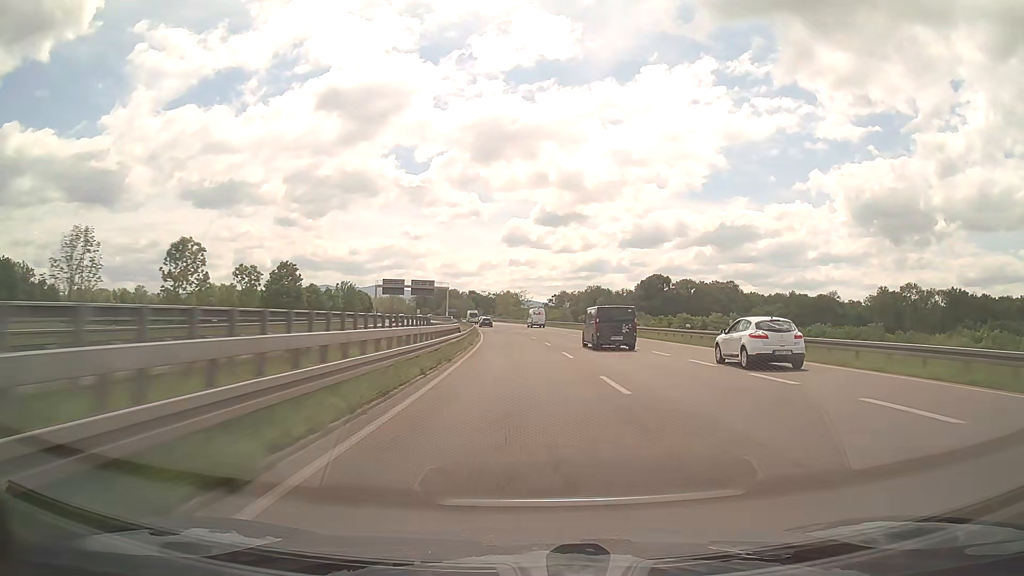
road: trunk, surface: asphalt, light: Day
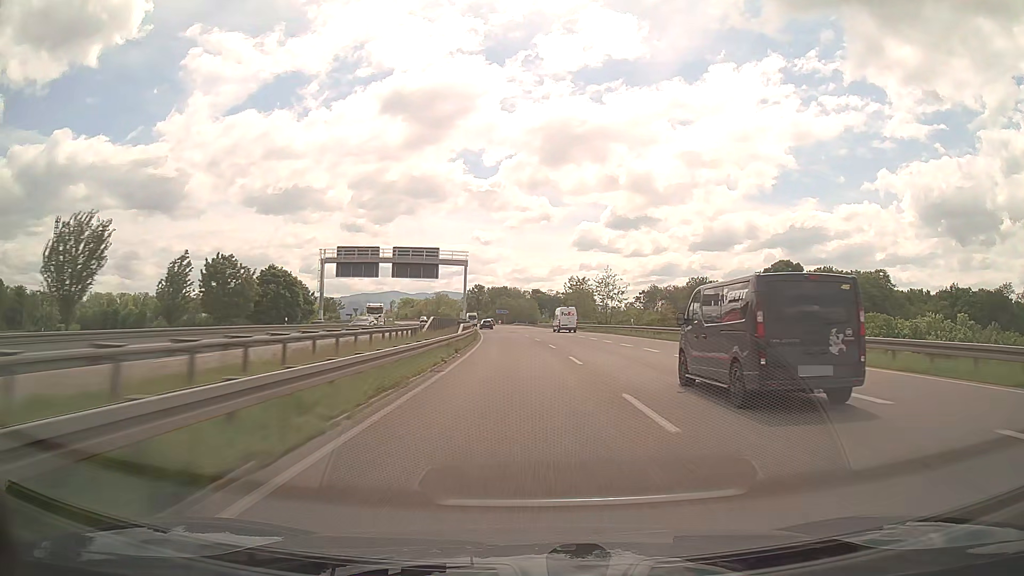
(-3.8, +75.7) m; -6°
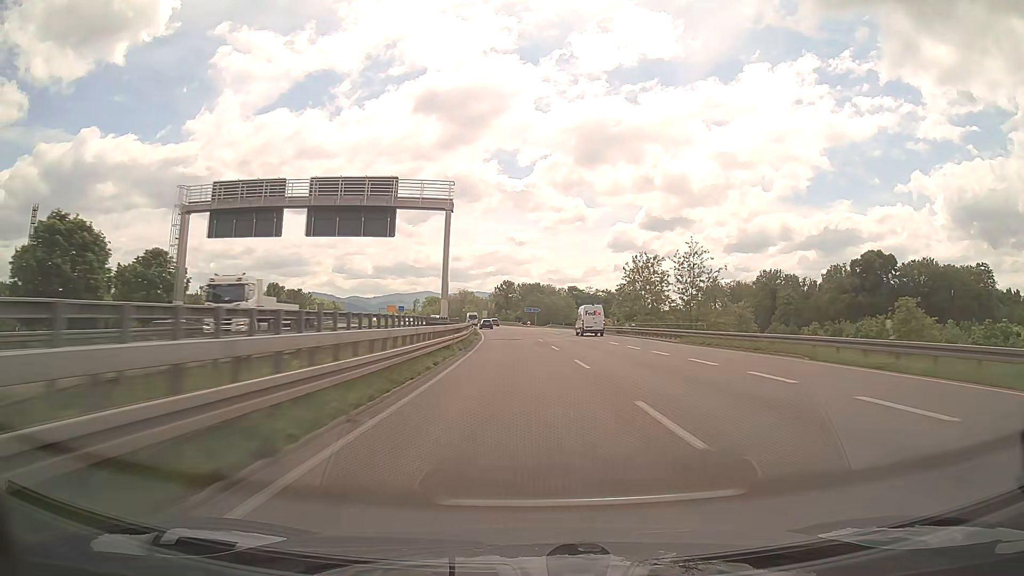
(-0.9, +37.7) m; -3°
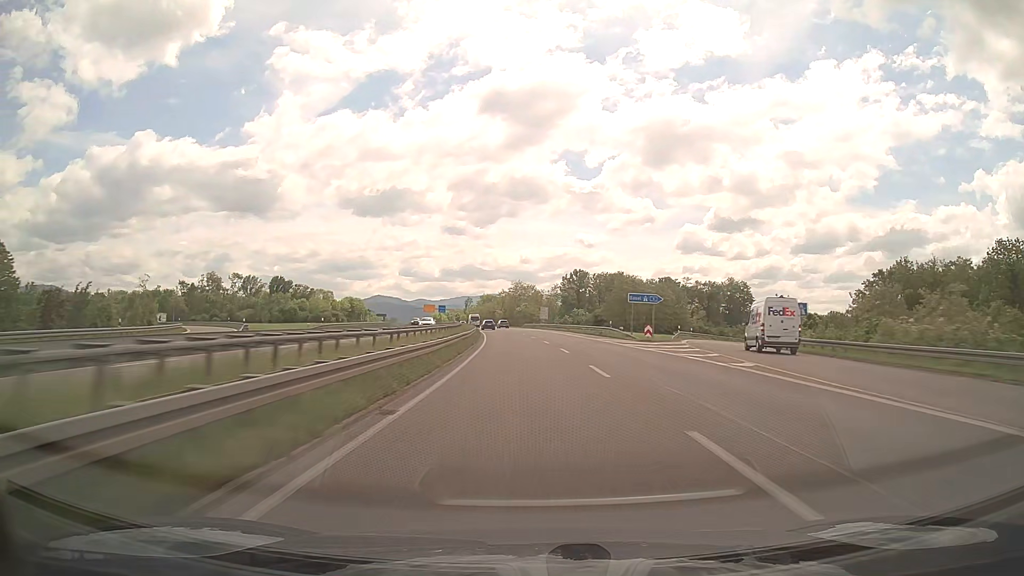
(-3.7, +74.7) m; -6°
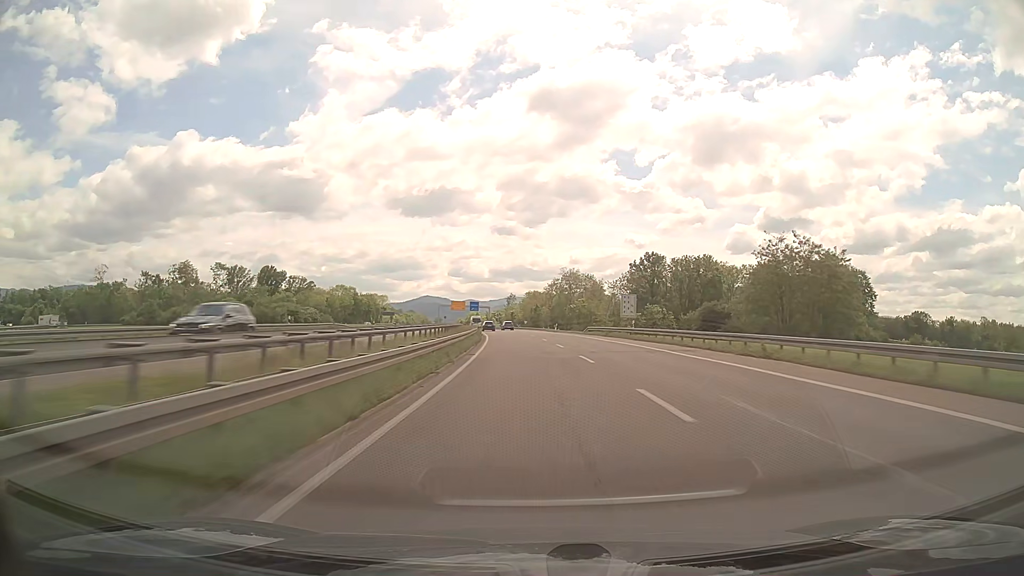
(-2.0, +55.4) m; -4°
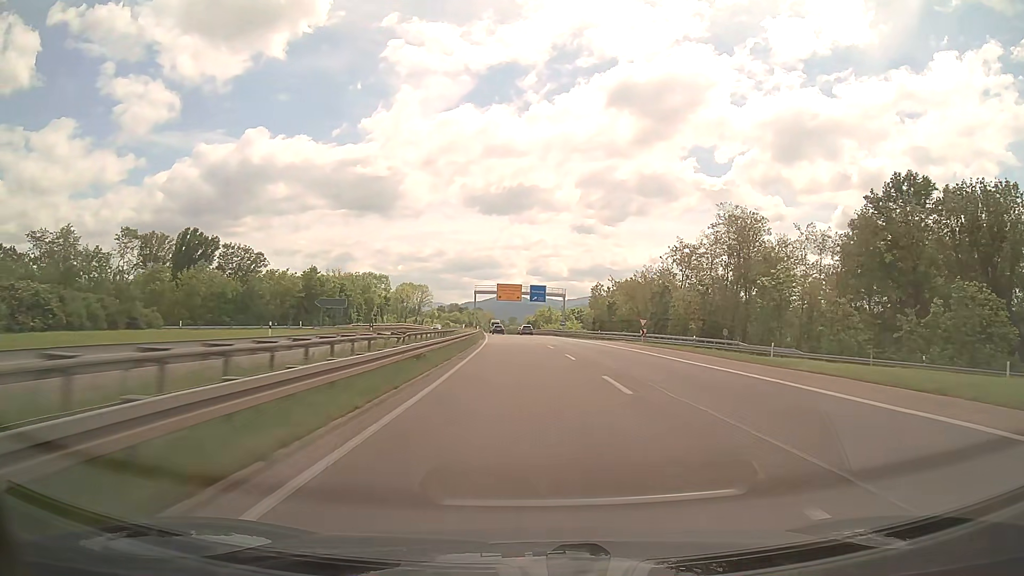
(-5.2, +91.6) m; -7°
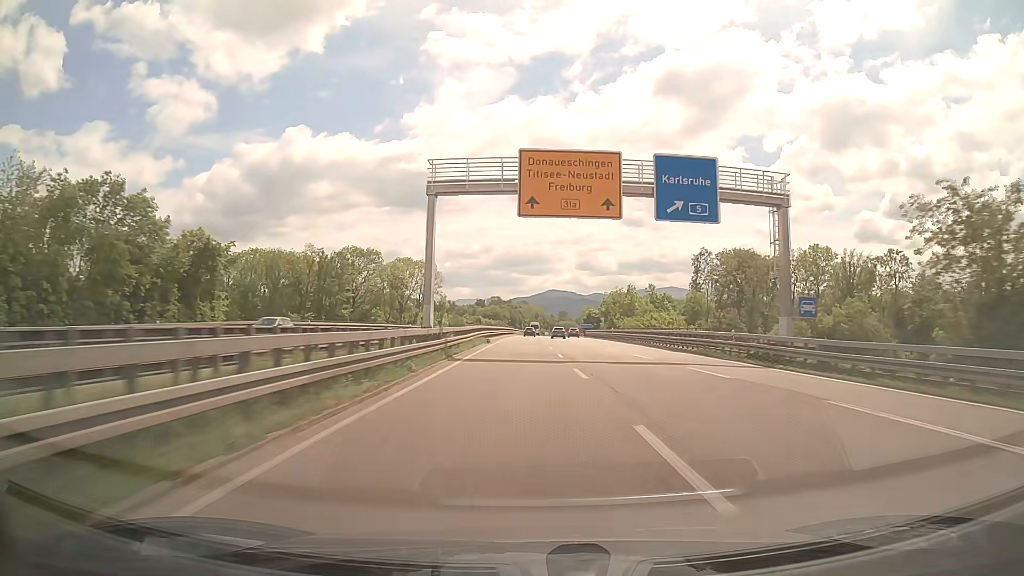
(-3.7, +91.6) m; -4°
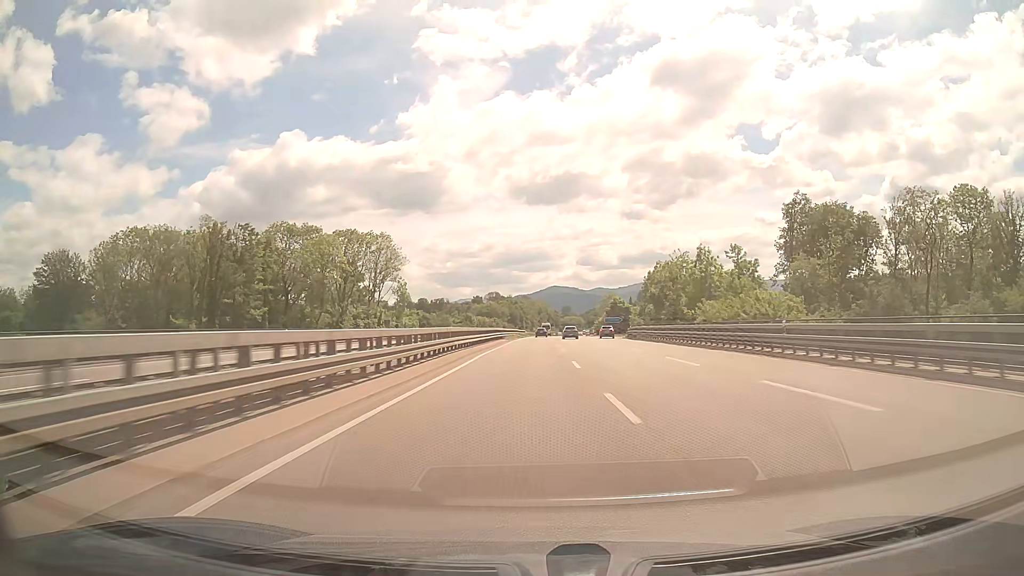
(-0.2, +55.2) m; 0°
(0, +10) (0, +20) (0, +30) (0, +40) (0, +50) (0, +60) (+1, +70) (+1, +80) (+1, +90) (+1, +100) m
